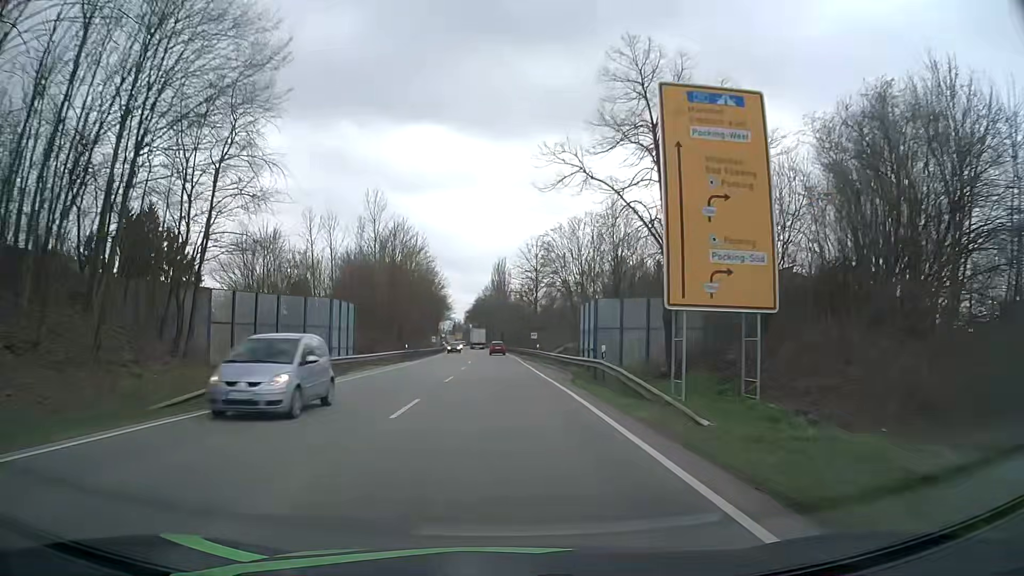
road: primary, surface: asphalt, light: Day
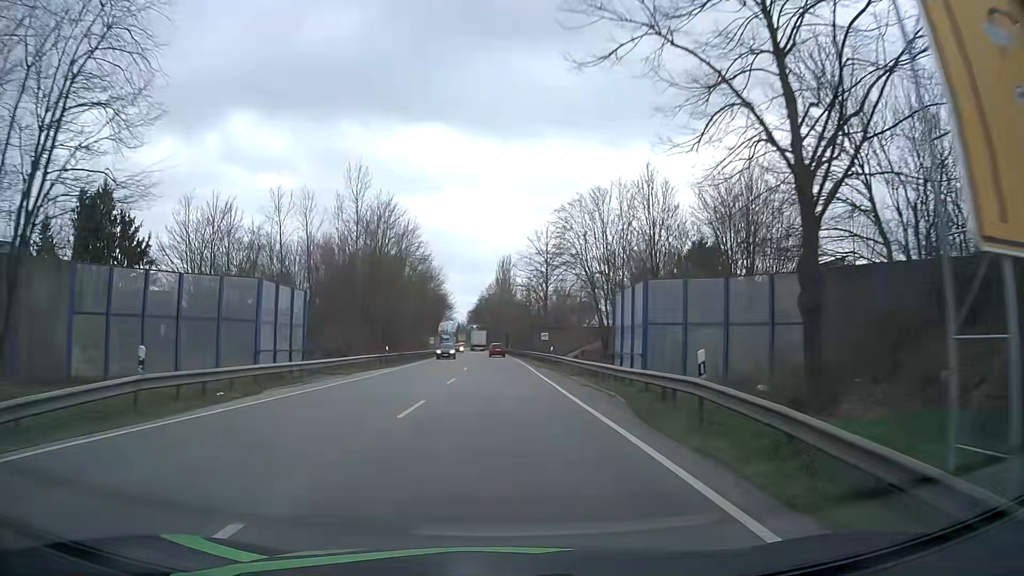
(0.0, +11.3) m; 0°
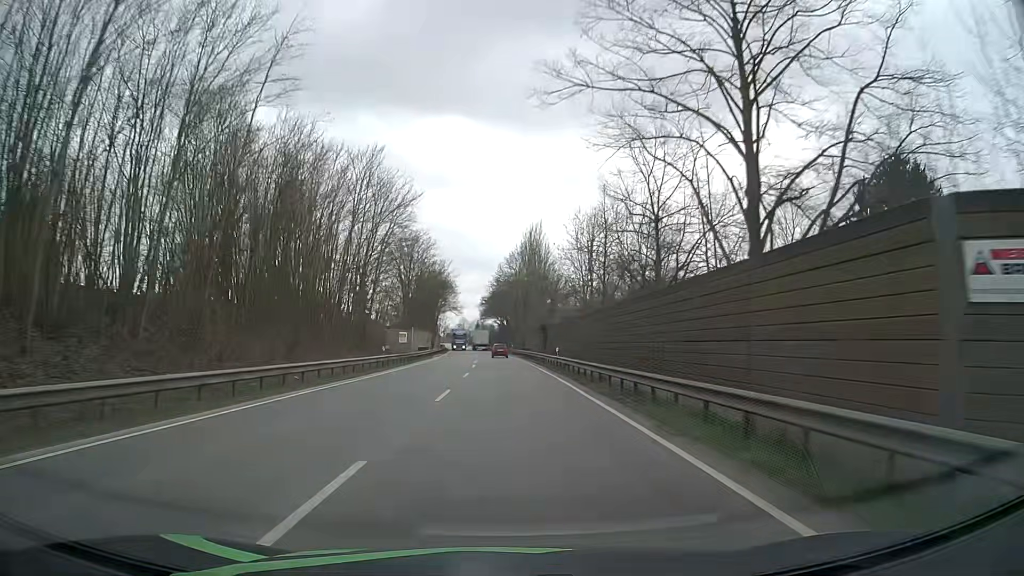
(-0.9, +56.5) m; -2°
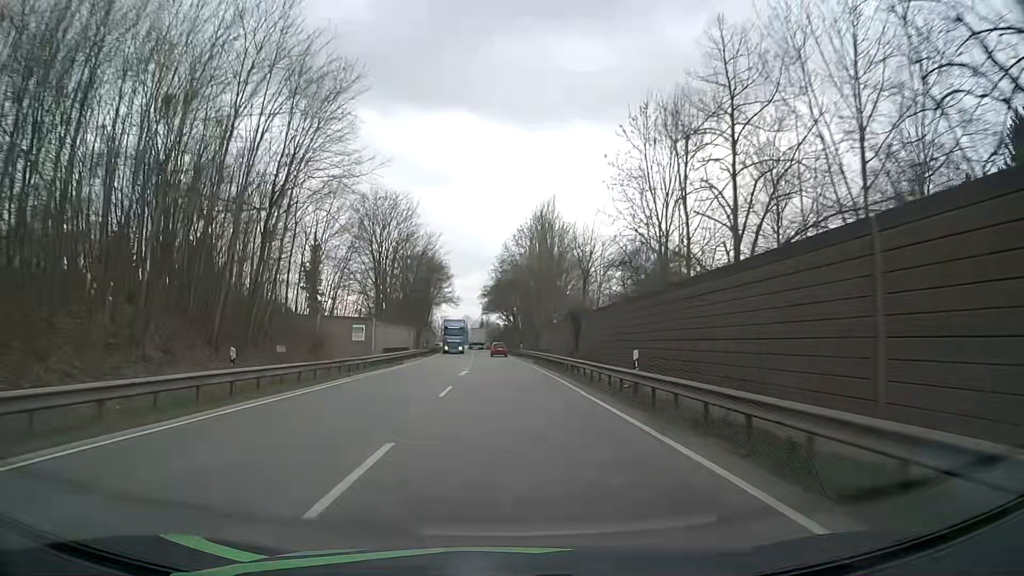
(-0.1, +22.5) m; 0°
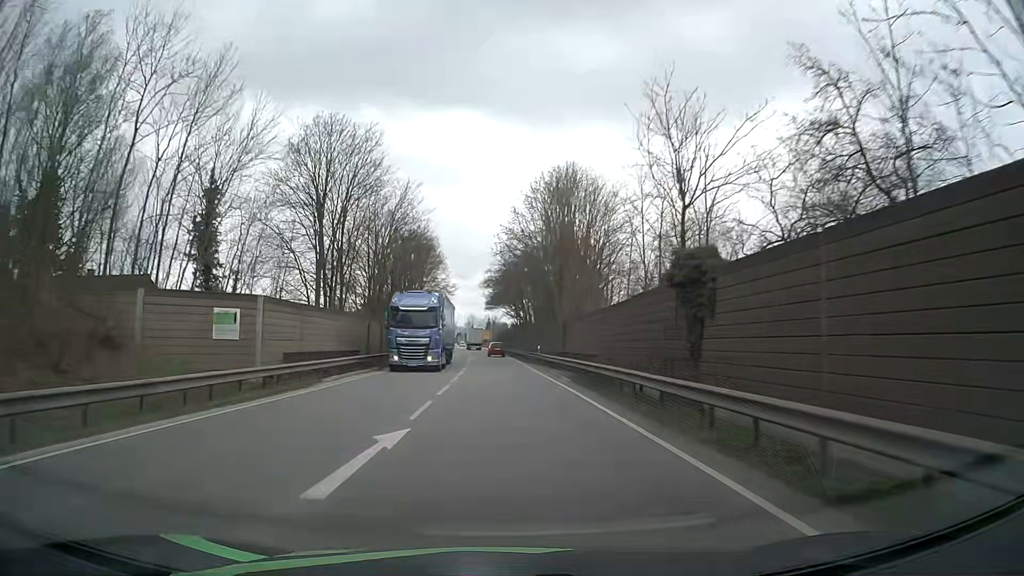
(-0.2, +22.5) m; -1°
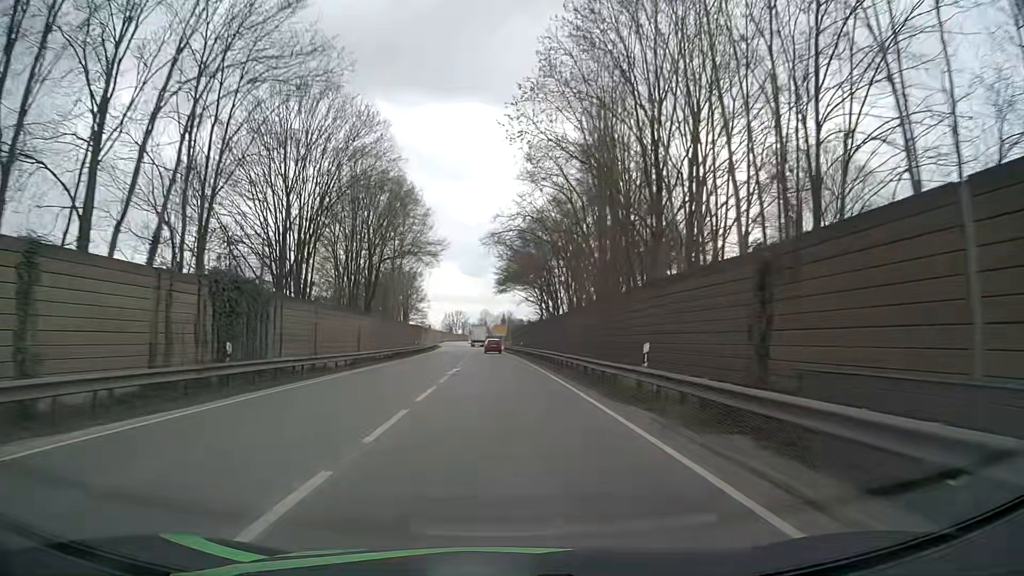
(-0.4, +33.3) m; -2°
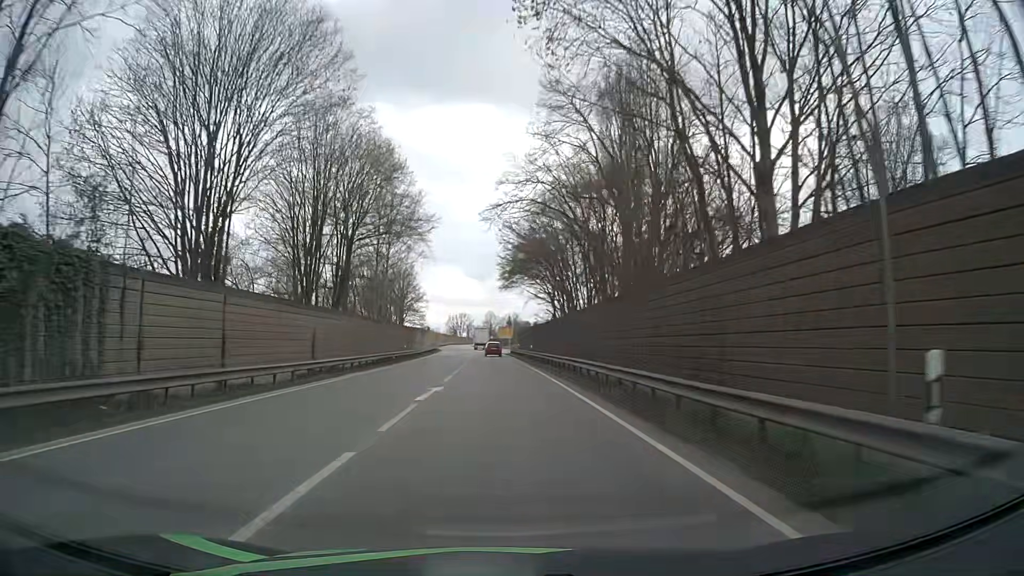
(0.0, +10.7) m; 0°
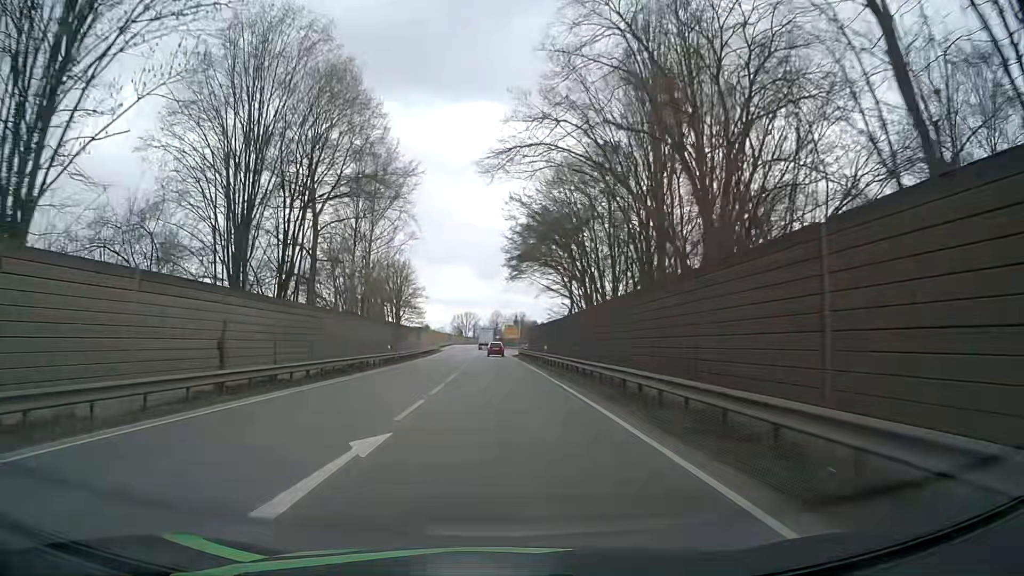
(-0.1, +10.4) m; -1°
(0, +10) (0, +20) (0, +30) (-1, +40) (-1, +50) (-1, +60) (-2, +70) (-2, +80) (-2, +90) (-3, +100) m
